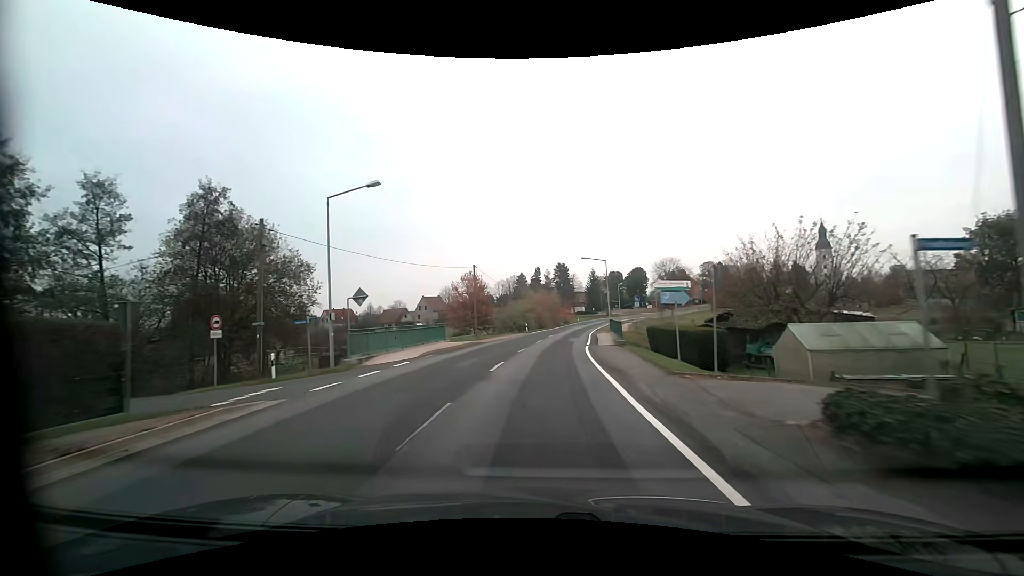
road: primary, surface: asphalt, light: Day
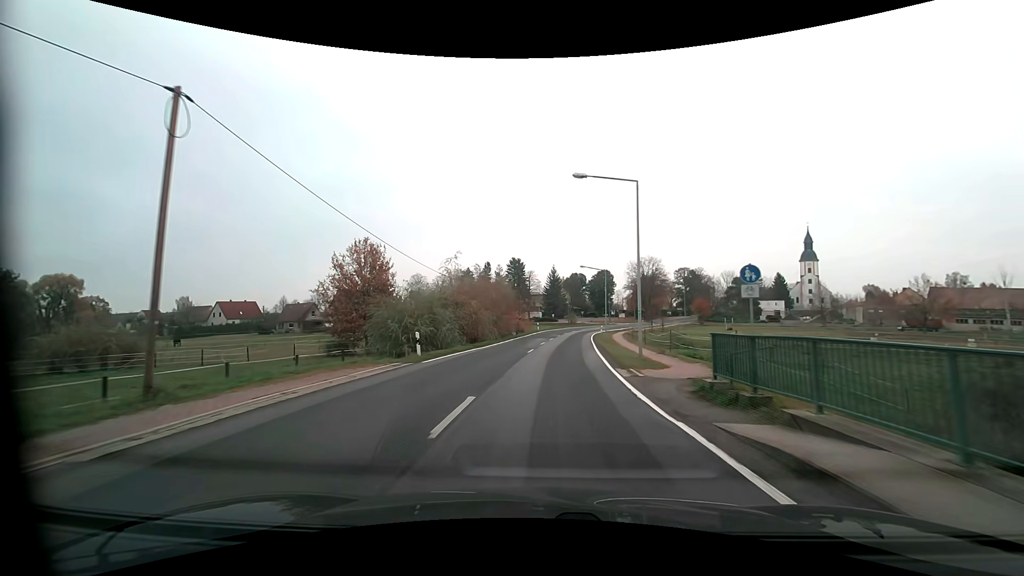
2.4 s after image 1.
(+1.5, +33.9) m; +6°
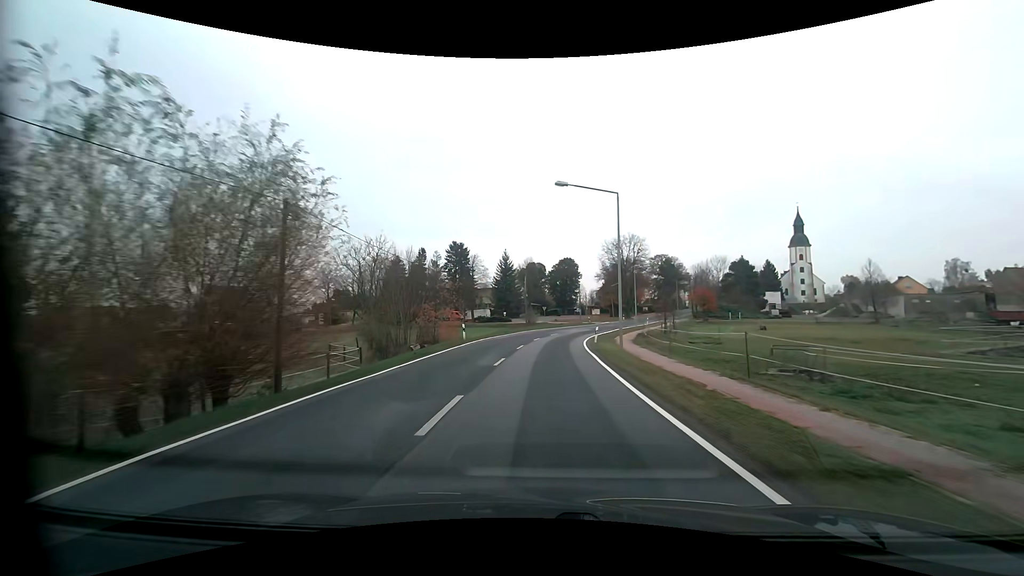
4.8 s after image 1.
(+1.6, +34.1) m; +5°
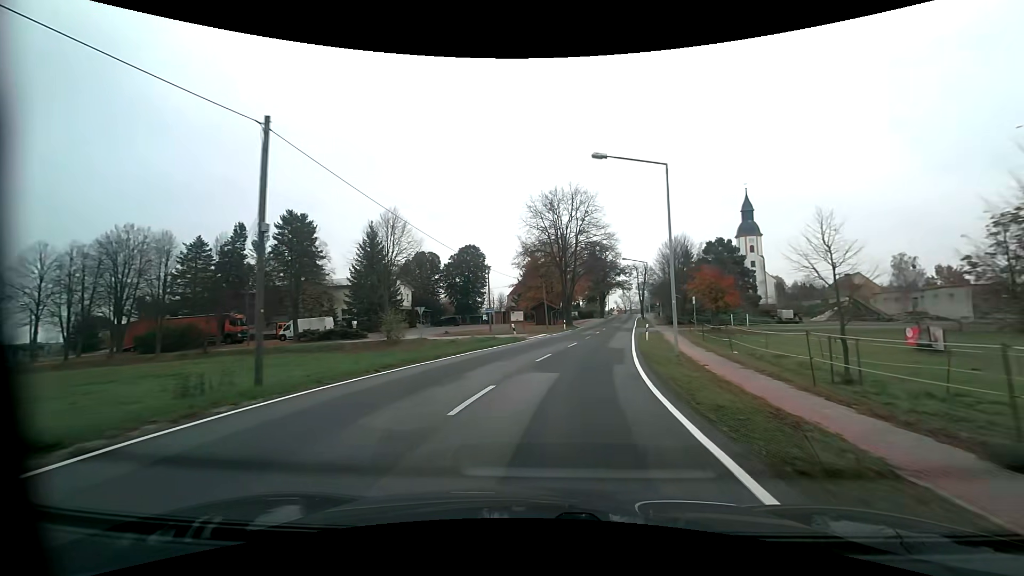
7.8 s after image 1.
(+2.6, +42.3) m; +11°
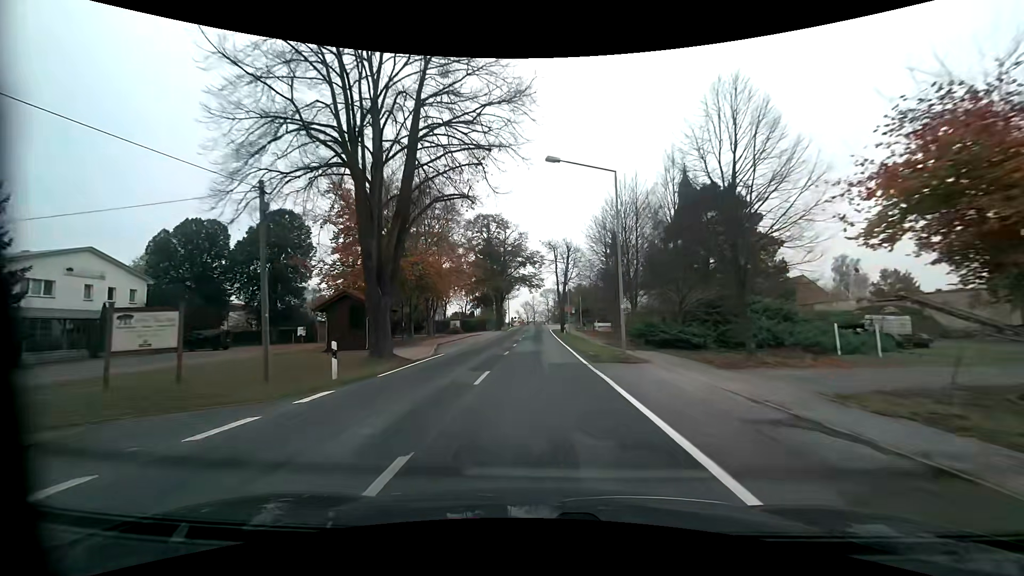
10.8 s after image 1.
(+5.4, +39.9) m; +11°
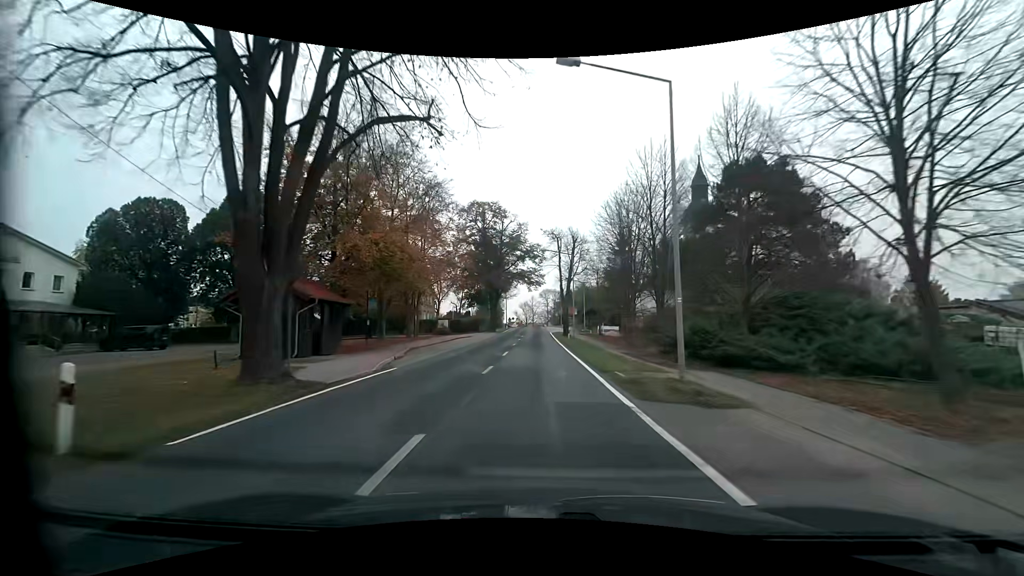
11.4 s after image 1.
(0.0, +7.9) m; 0°
